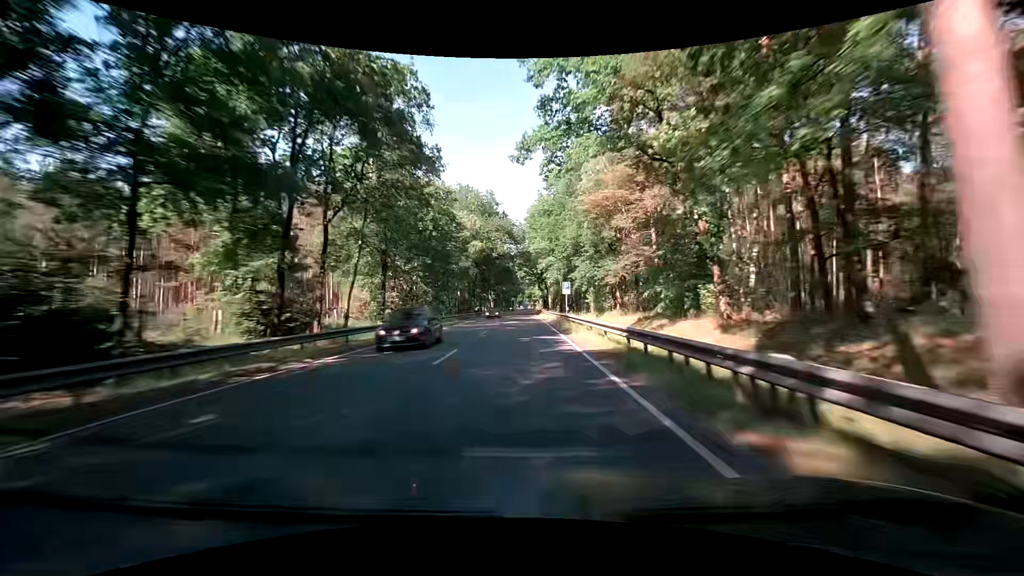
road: primary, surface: asphalt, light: Day
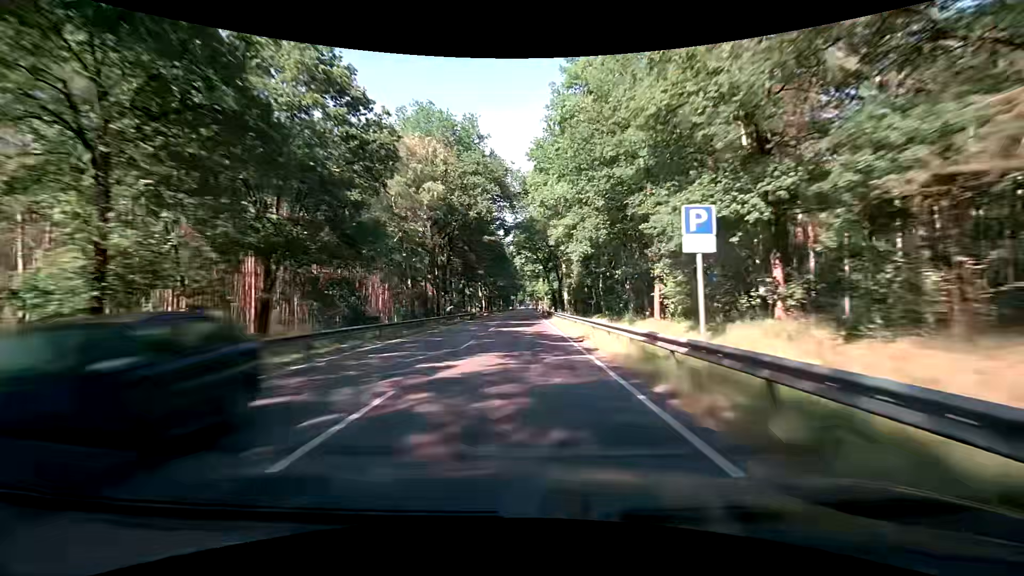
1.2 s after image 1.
(+0.3, +31.9) m; +1°
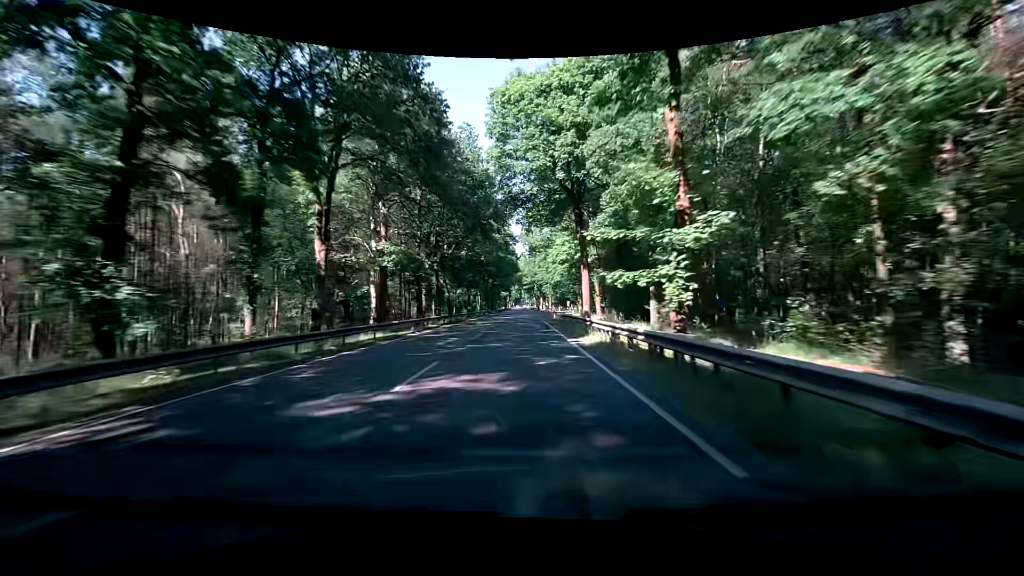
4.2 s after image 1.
(+0.3, +80.0) m; +1°
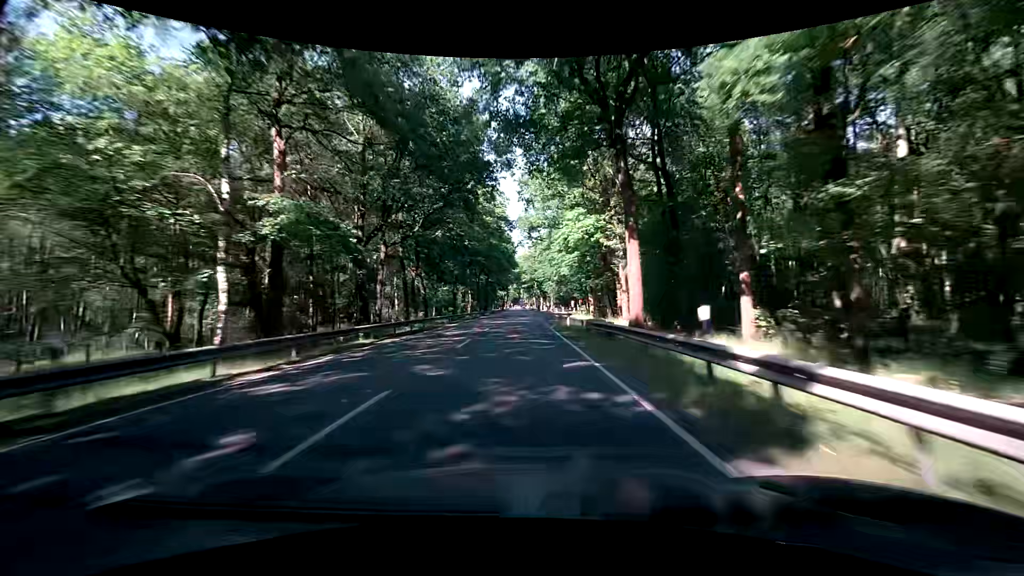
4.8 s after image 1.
(-0.1, +16.0) m; -1°
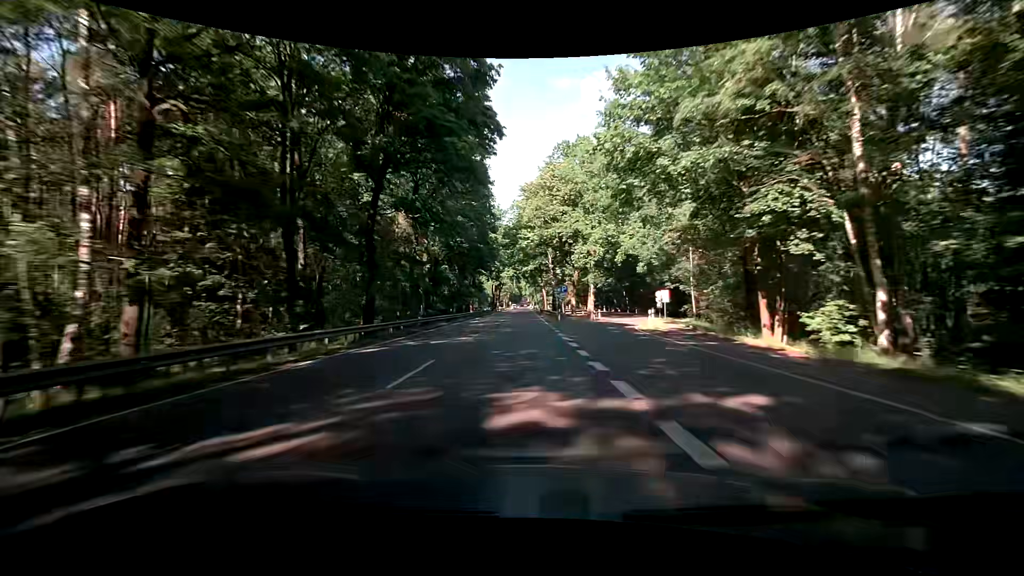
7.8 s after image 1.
(+0.1, +79.7) m; 0°
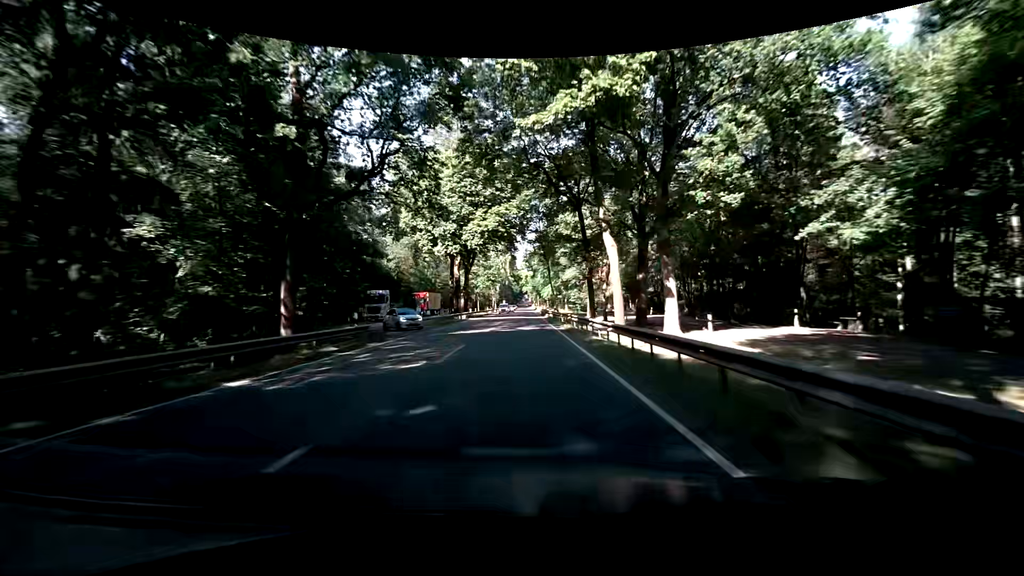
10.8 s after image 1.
(+0.2, +79.5) m; 0°
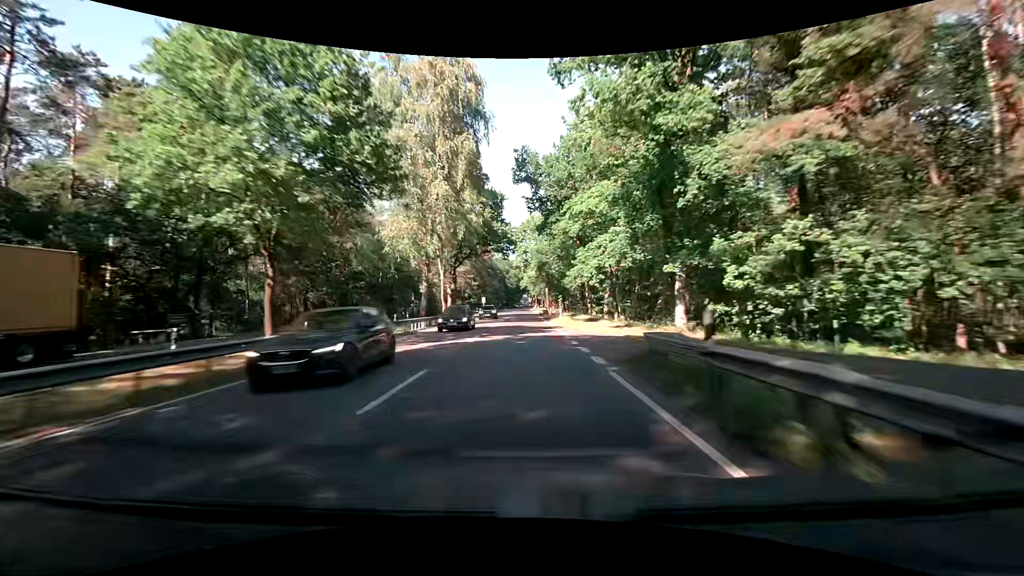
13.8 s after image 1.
(+0.1, +79.3) m; 0°
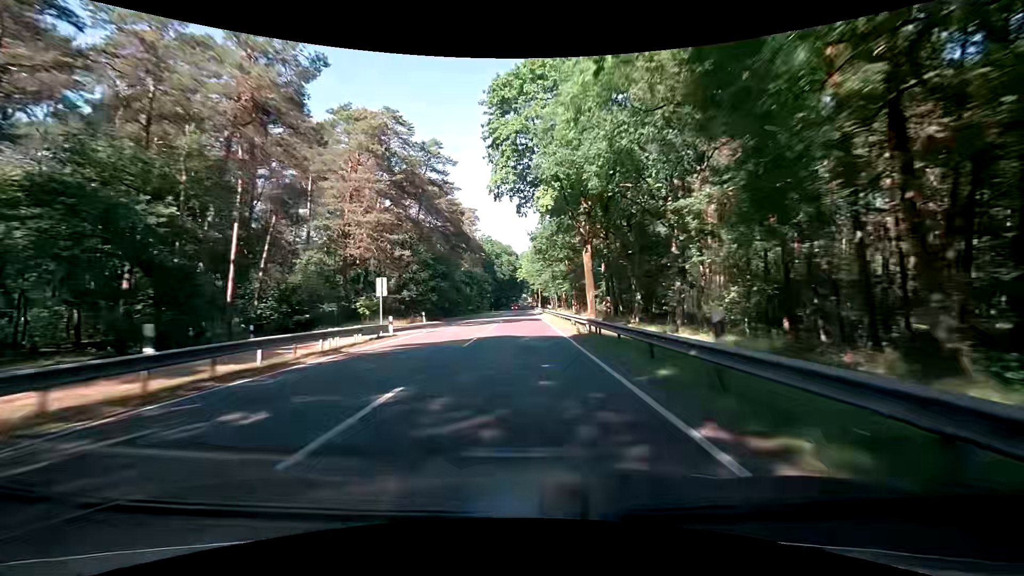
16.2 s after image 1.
(-0.2, +63.2) m; 0°
(0, +10) (0, +20) (0, +30) (0, +40) (0, +50) (0, +60) (0, +70) (0, +80) (0, +90) (0, +100) m
